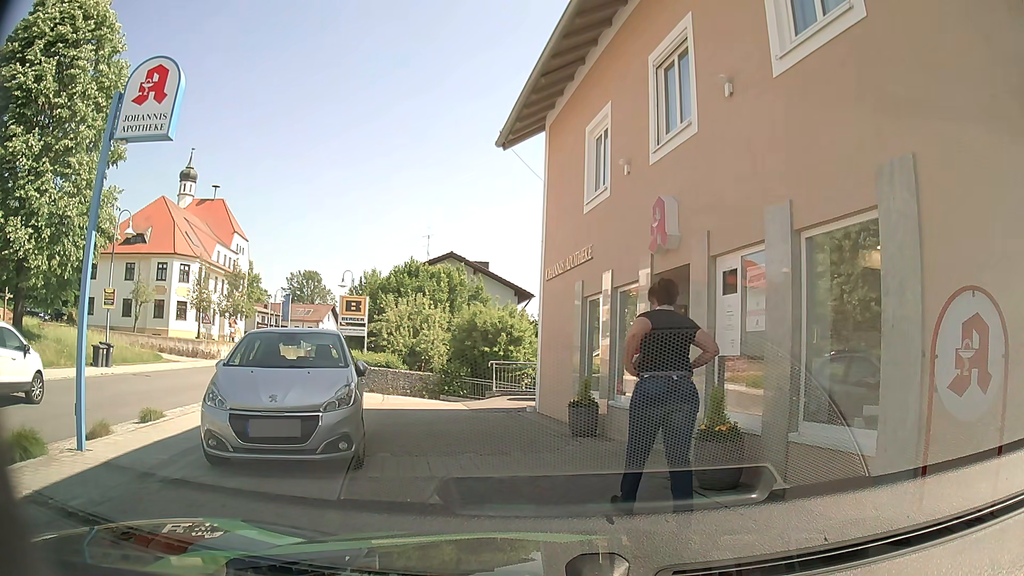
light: Day
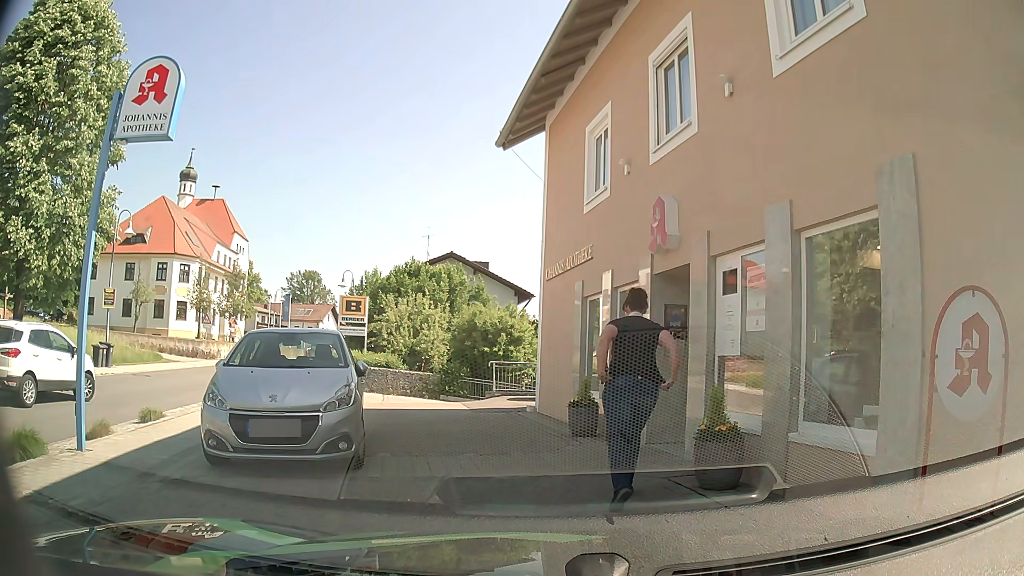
(0.0, 0.0) m; 0°
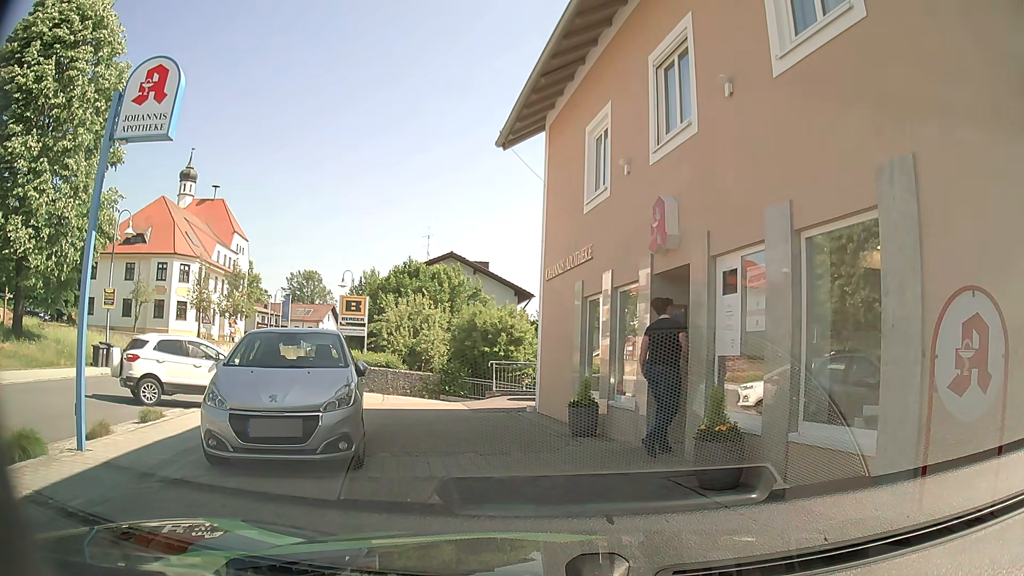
(0.0, 0.0) m; 0°
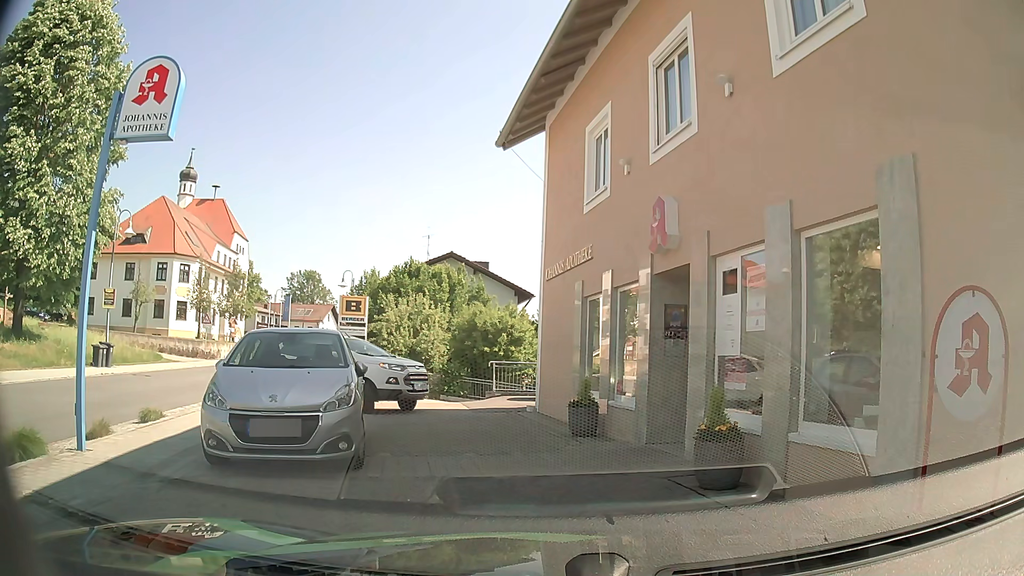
(0.0, 0.0) m; 0°
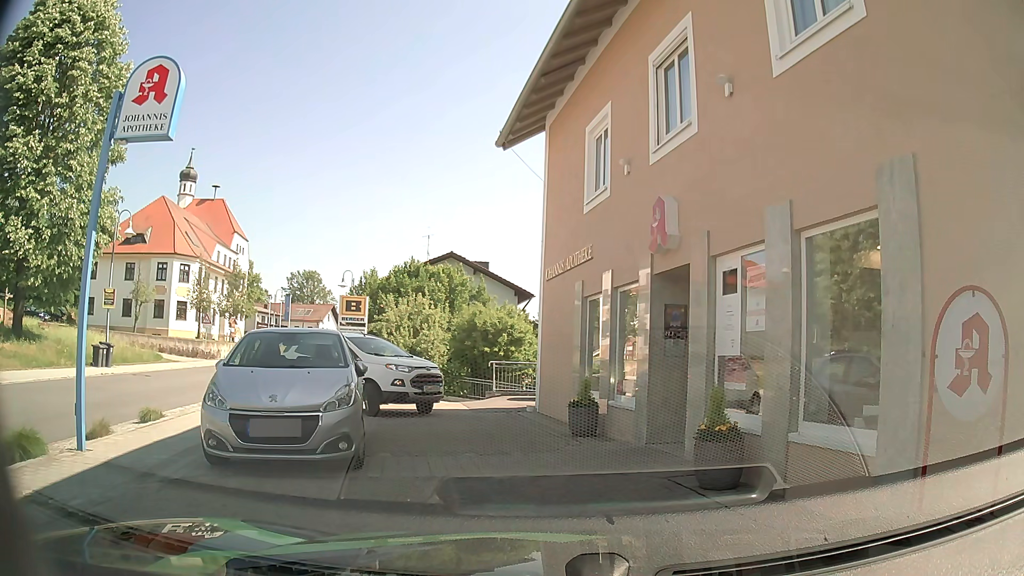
(0.0, 0.0) m; 0°
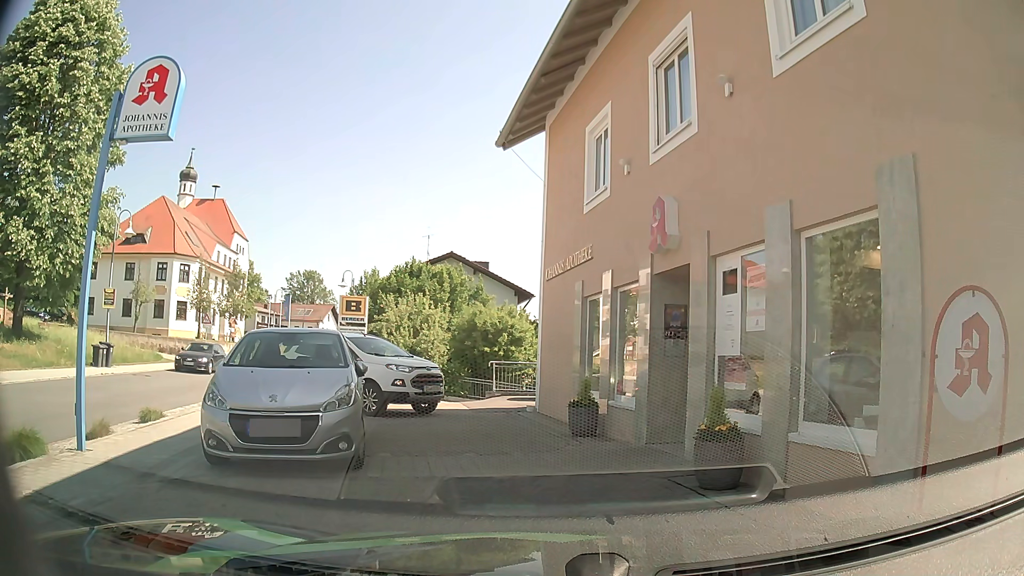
(0.0, 0.0) m; 0°
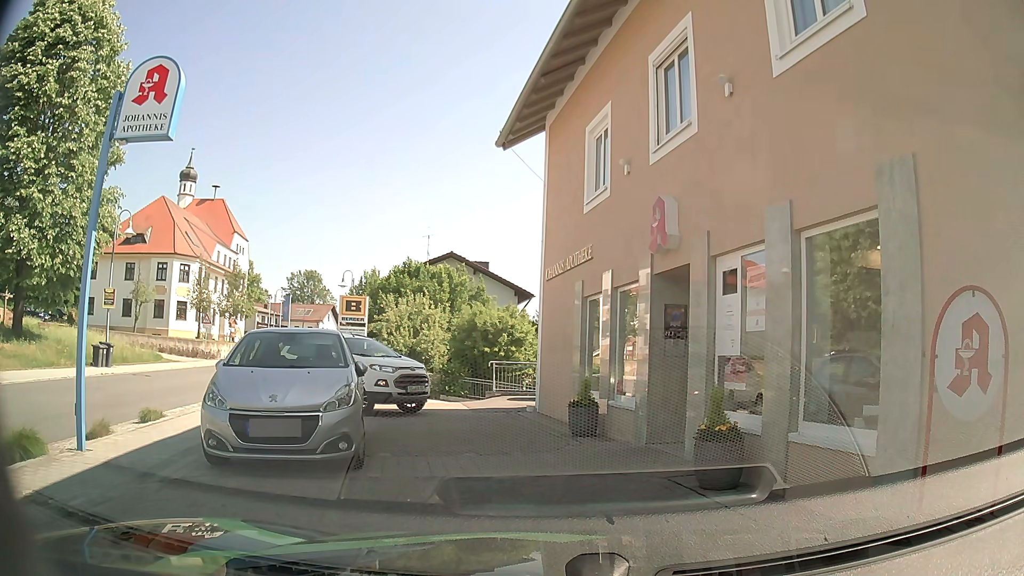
(0.0, 0.0) m; 0°
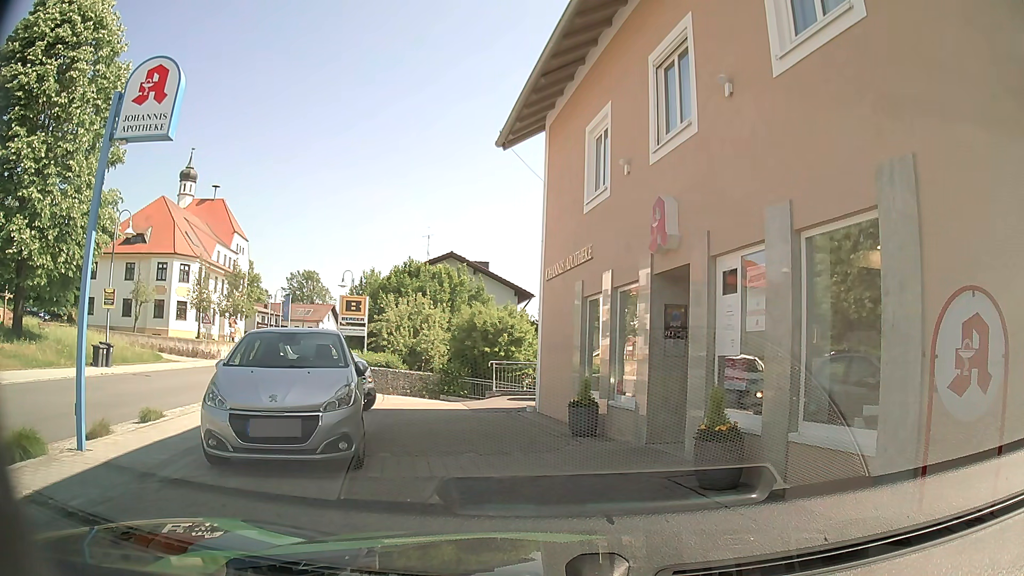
(0.0, 0.0) m; 0°
